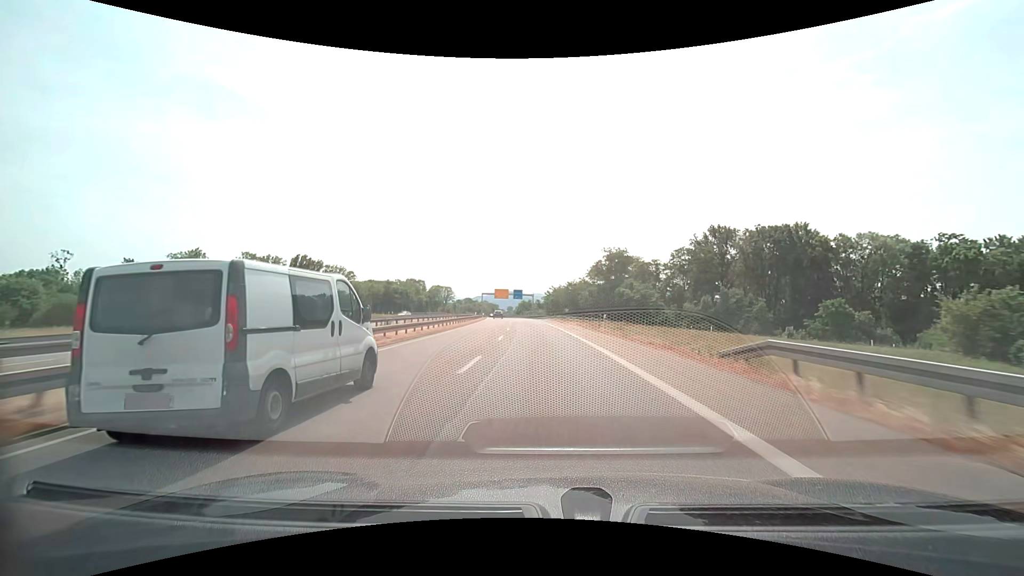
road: trunk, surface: asphalt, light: Day
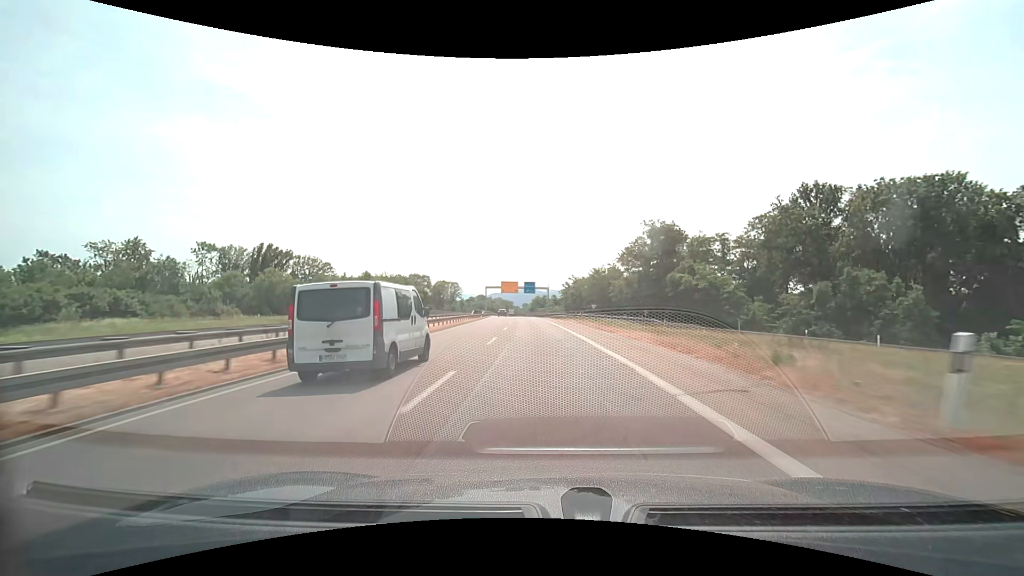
(-0.4, +28.0) m; -2°
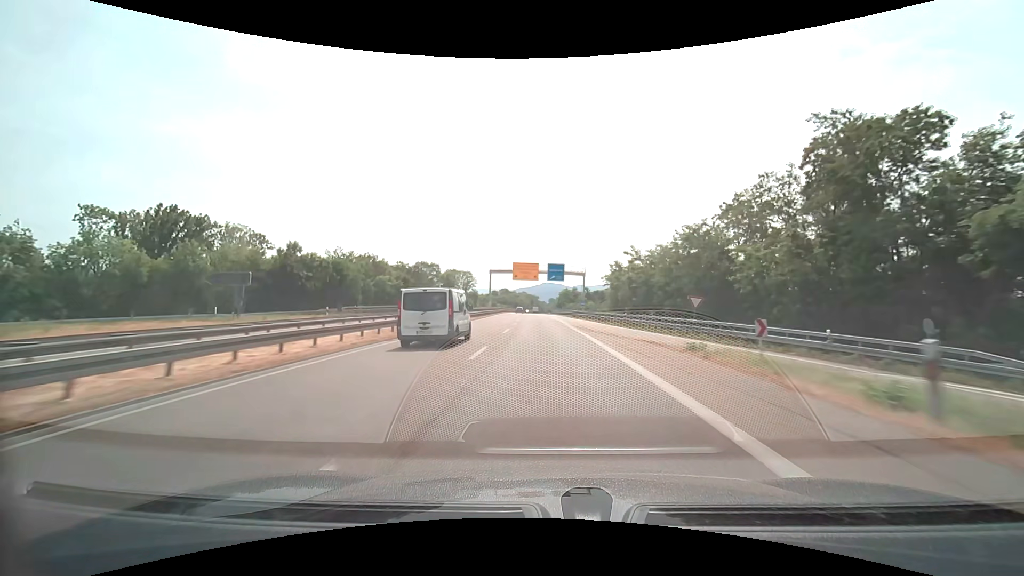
(-1.1, +42.4) m; -3°
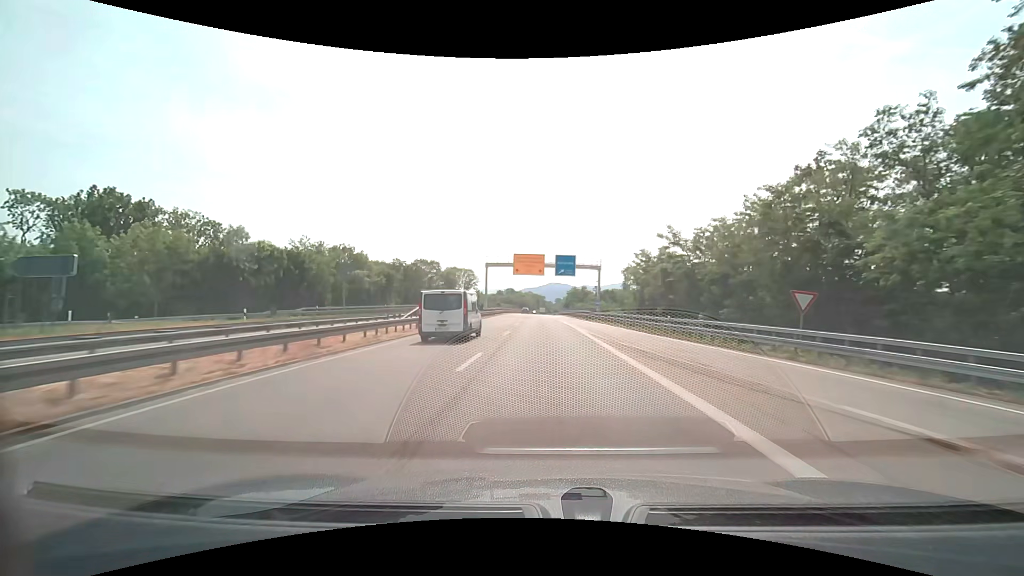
(-0.1, +14.1) m; -1°
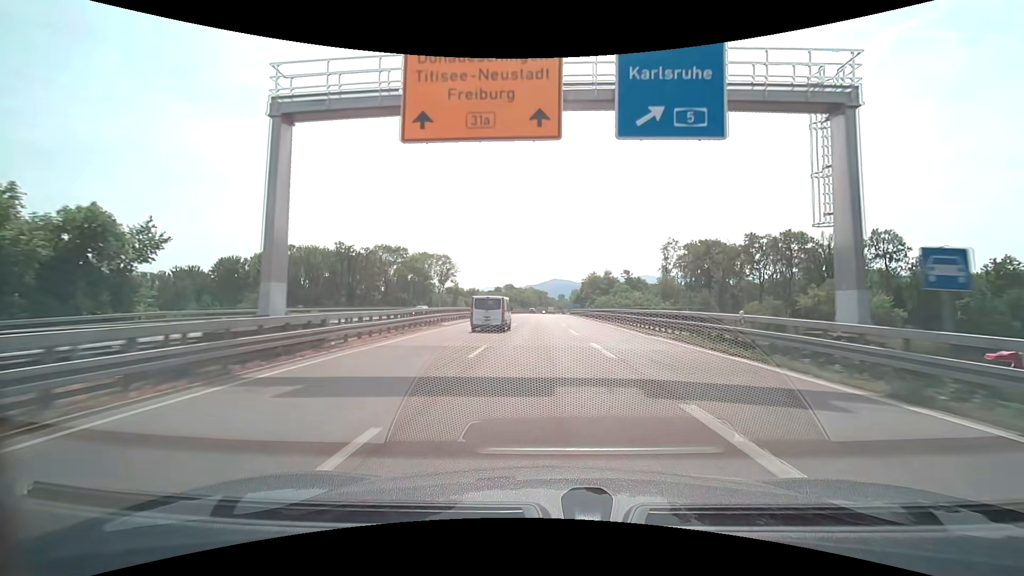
(-0.6, +56.6) m; 0°
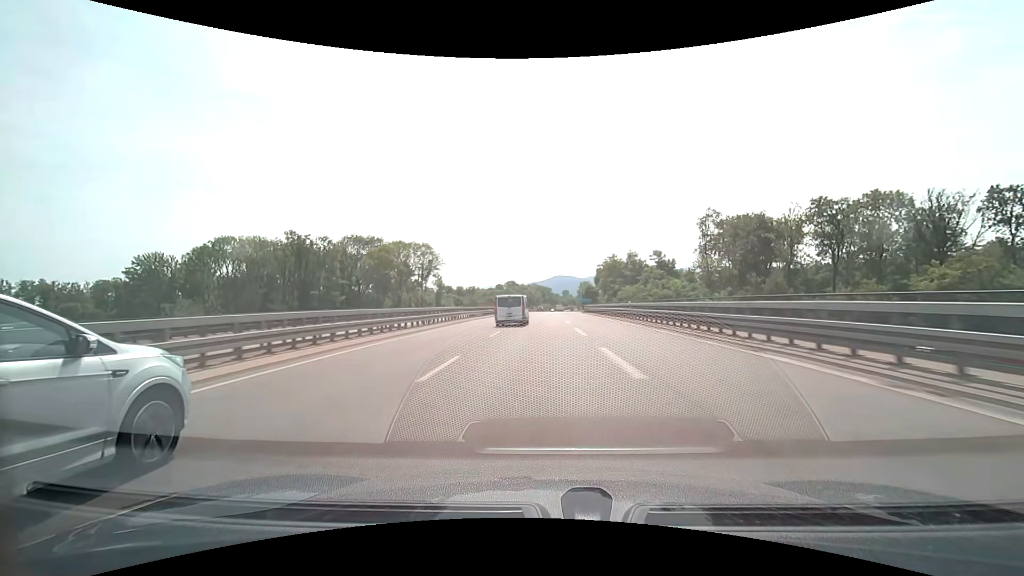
(+0.1, +28.6) m; 0°
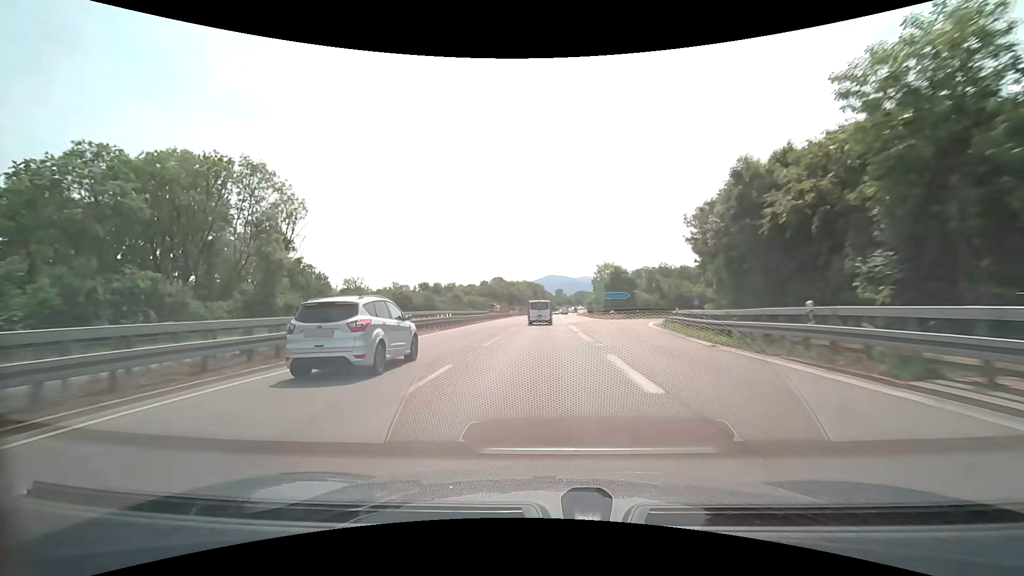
(+0.2, +73.0) m; +1°
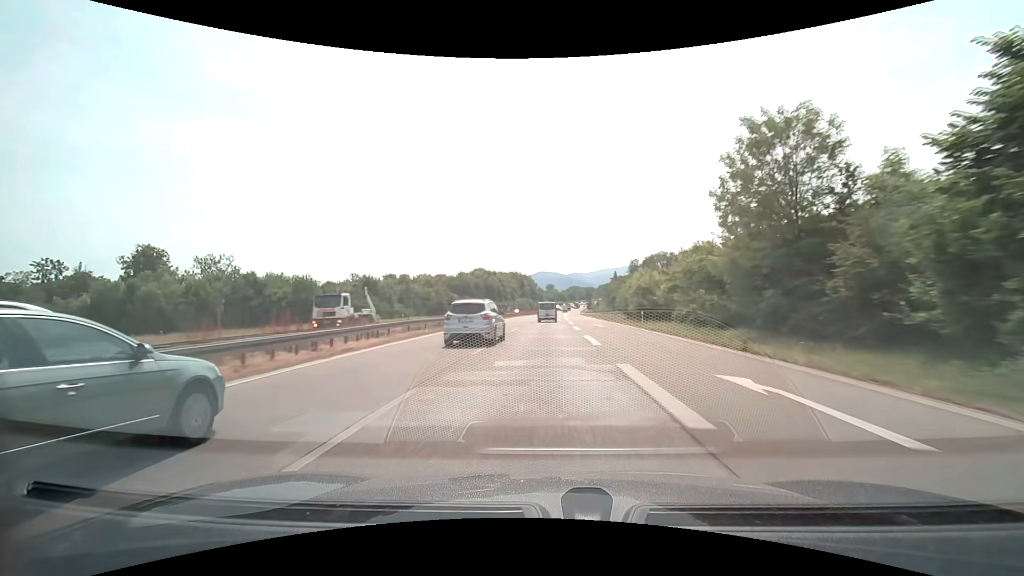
(+0.8, +73.8) m; +1°
(0, +10) (0, +20) (0, +30) (0, +40) (+1, +50) (+1, +60) (+1, +70) (+1, +80) (+2, +90) (+2, +100) m
